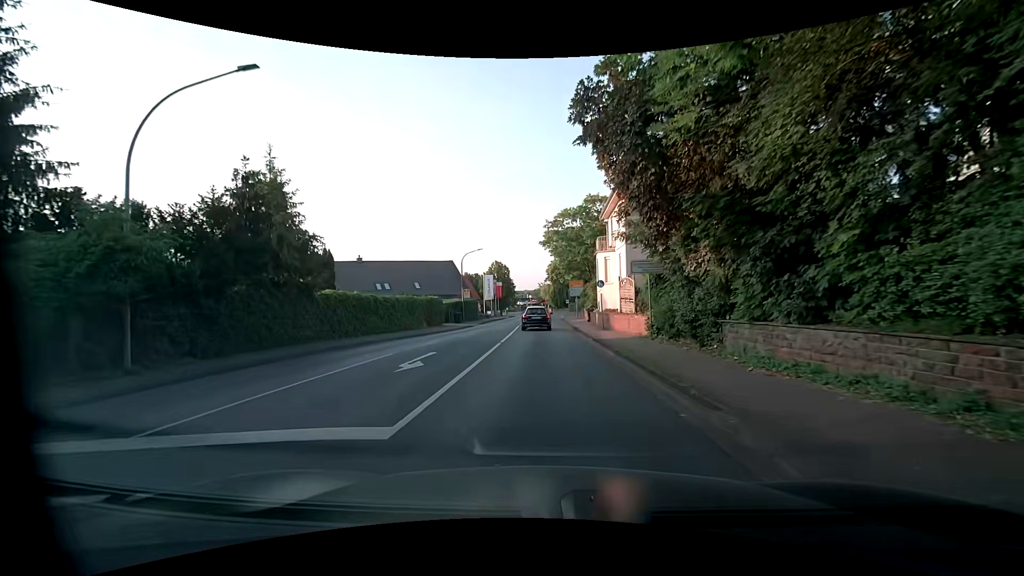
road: primary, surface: asphalt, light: Day
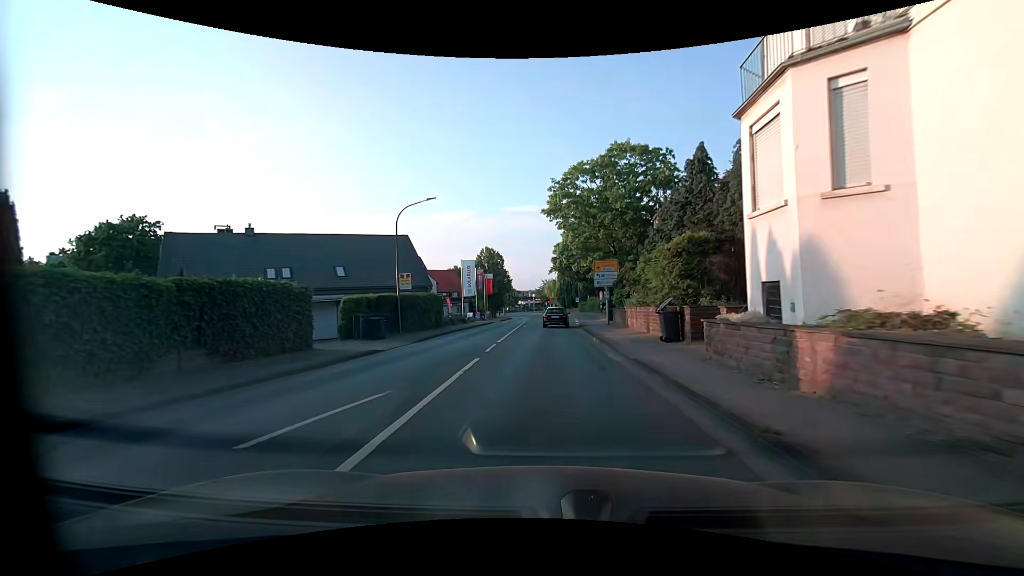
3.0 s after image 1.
(-0.3, +25.8) m; -1°
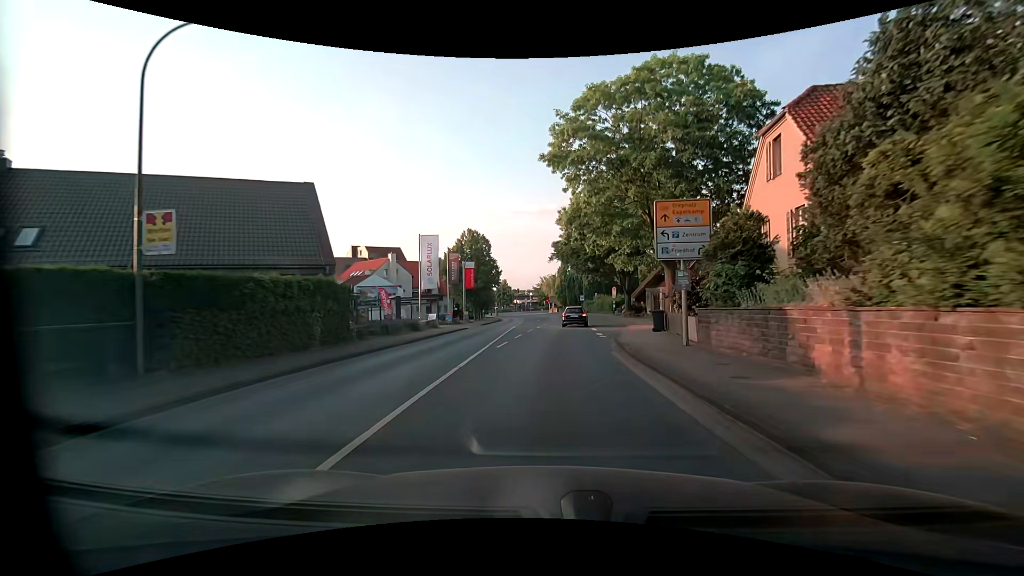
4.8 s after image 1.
(0.0, +19.0) m; 0°
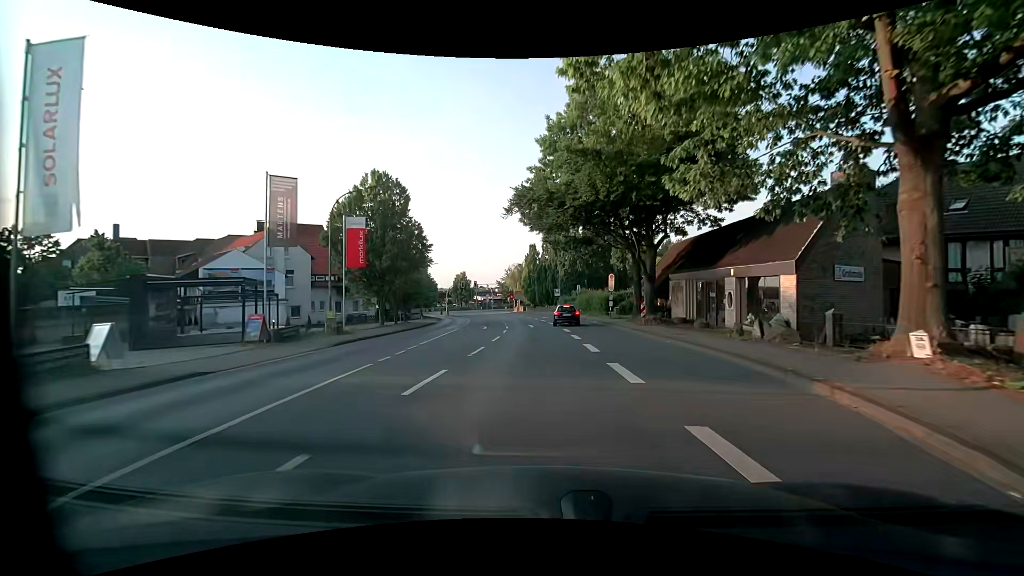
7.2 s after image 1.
(+1.0, +27.3) m; +4°
(0, +10) (0, +20) (0, +30) (-1, +40) (-2, +50) (-4, +60) (-5, +70) (-7, +79) (-10, +89) (-12, +99) m
